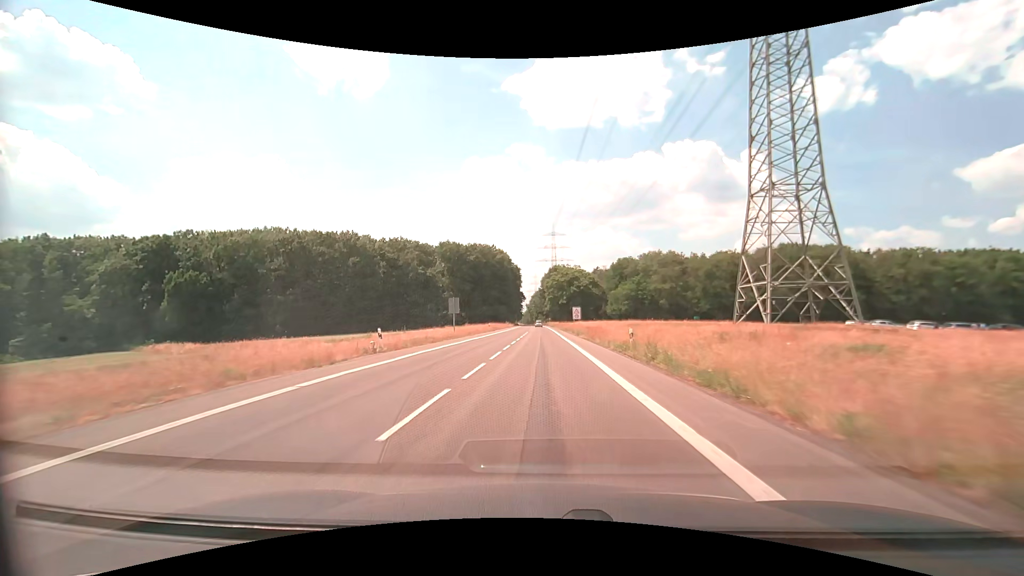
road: secondary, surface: asphalt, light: Day
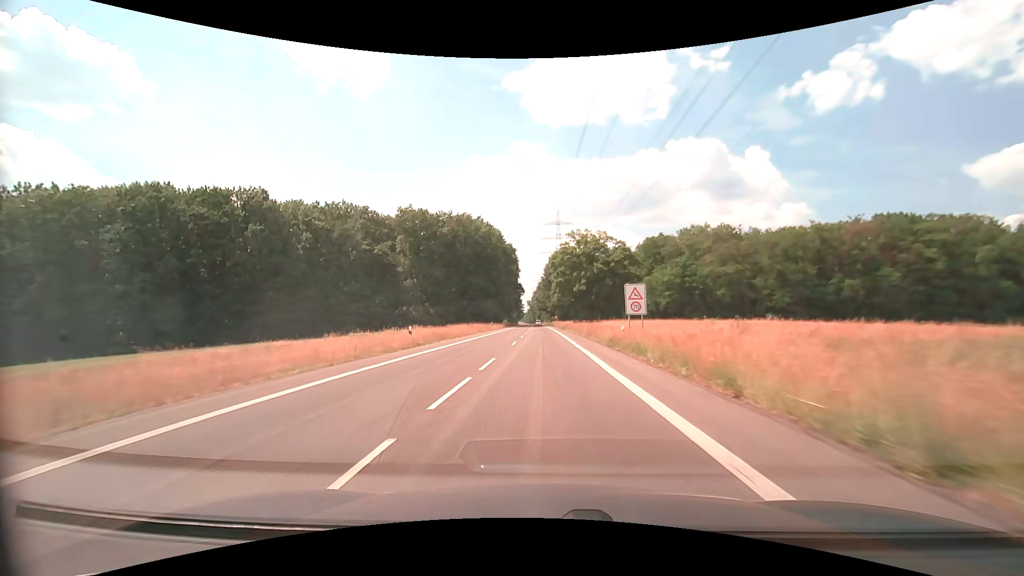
(-0.2, +45.1) m; 0°
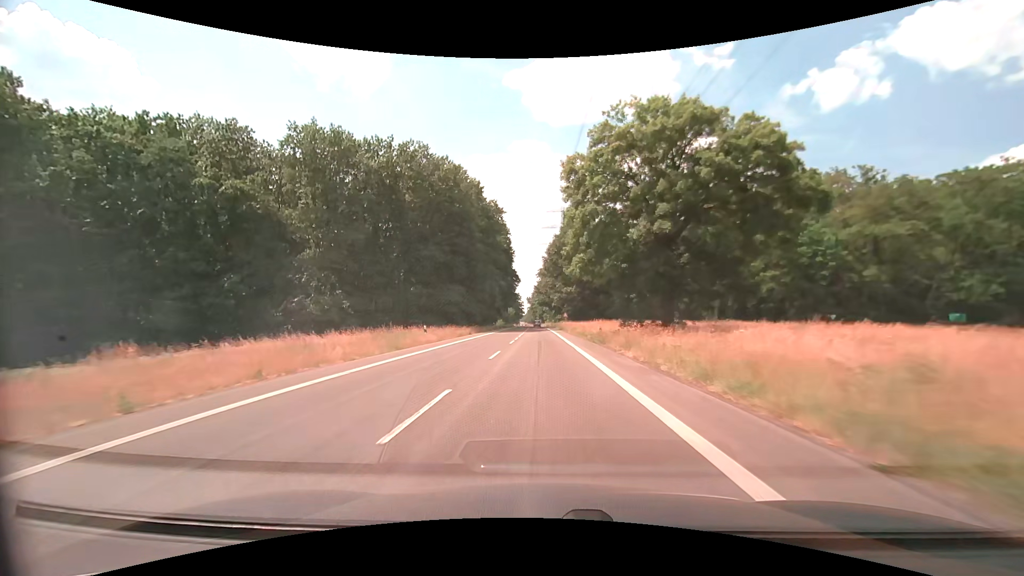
(-0.1, +45.1) m; -1°
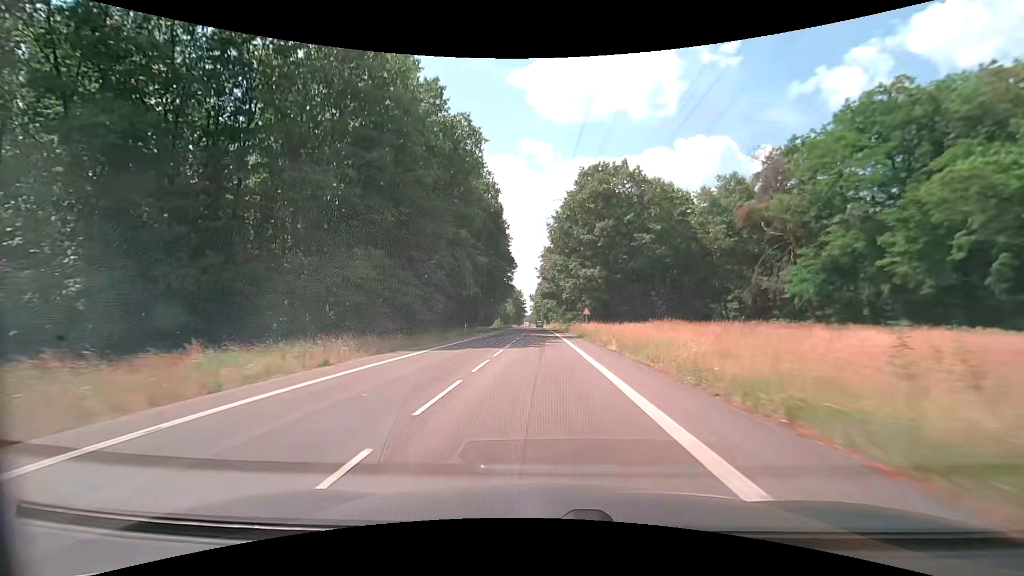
(0.0, +33.8) m; 0°
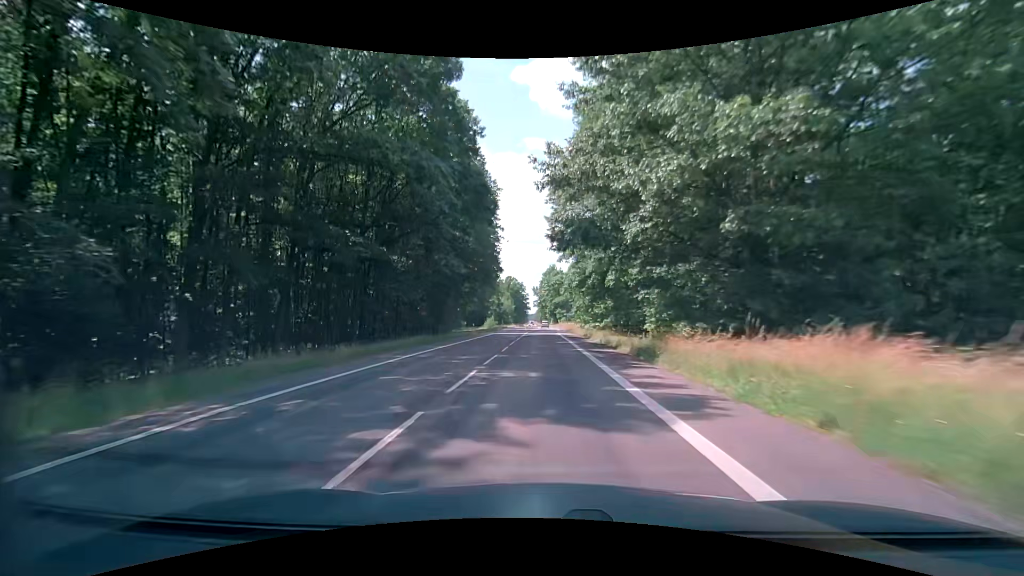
(-0.3, +45.1) m; -1°
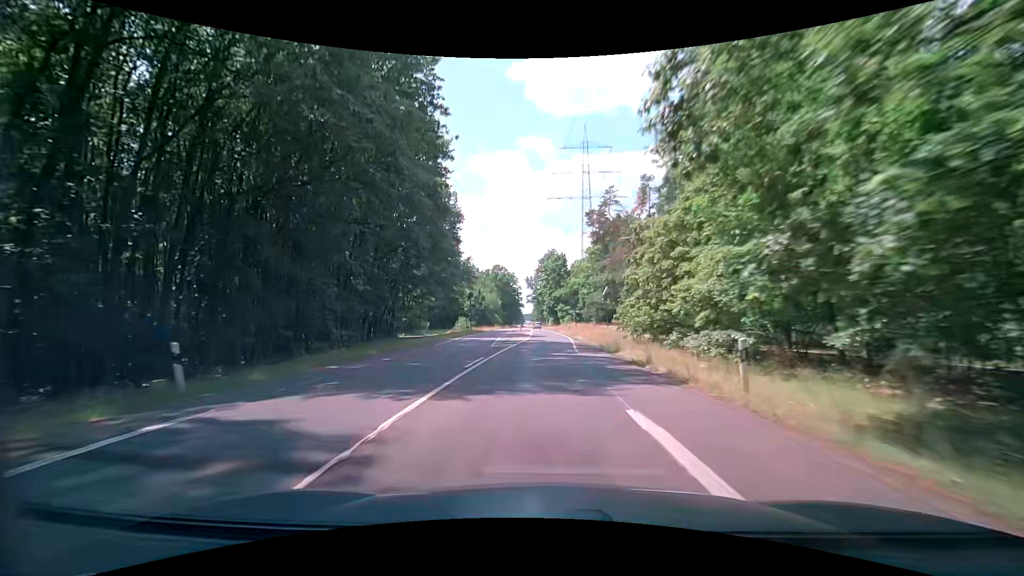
(+0.2, +45.2) m; +1°
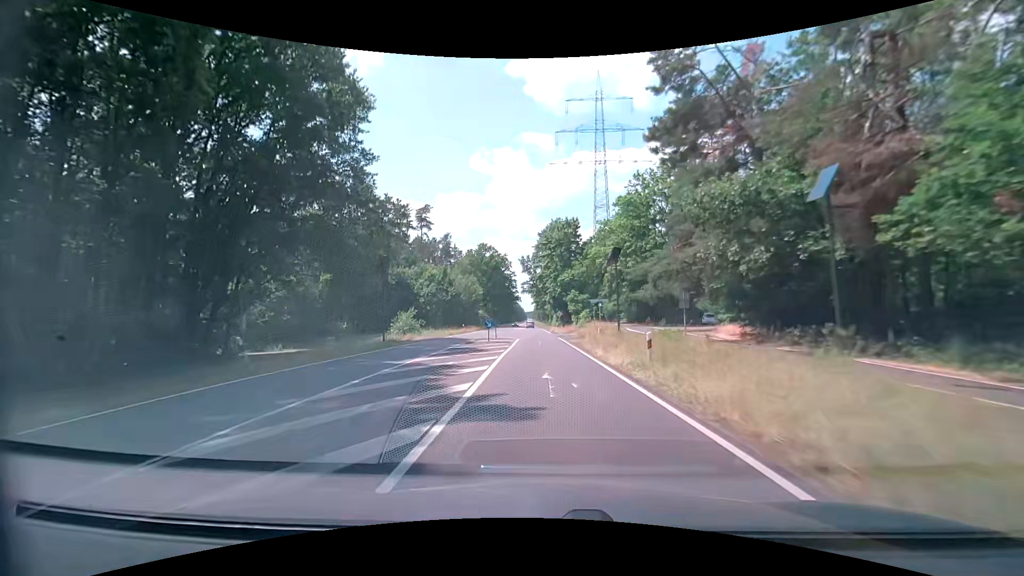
(-0.5, +45.4) m; -1°
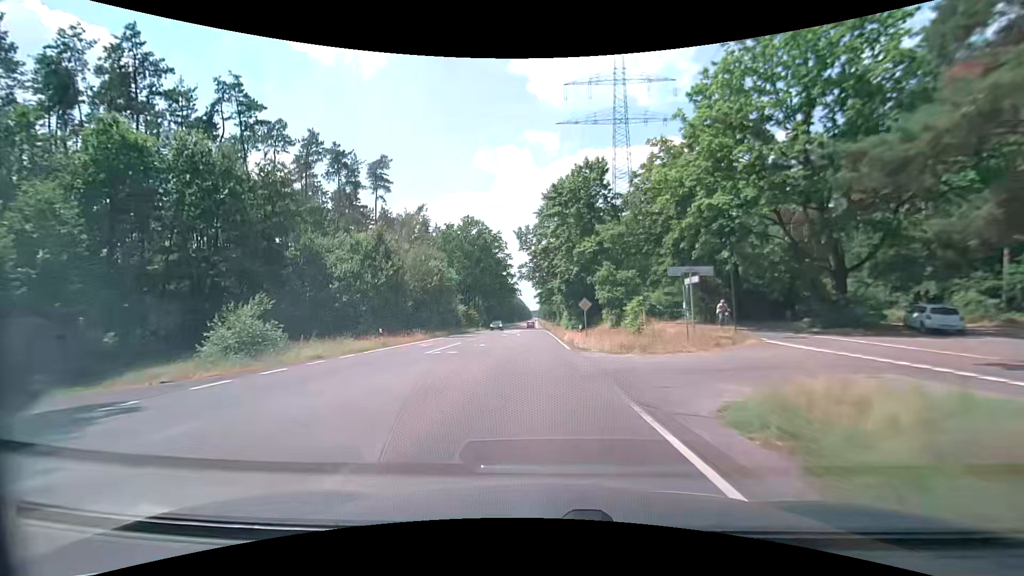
(-0.1, +34.0) m; -1°
(0, +10) (0, +20) (0, +30) (0, +40) (-1, +50) (-1, +60) (-1, +70) (-2, +80) (-2, +90) (-3, +100) m
